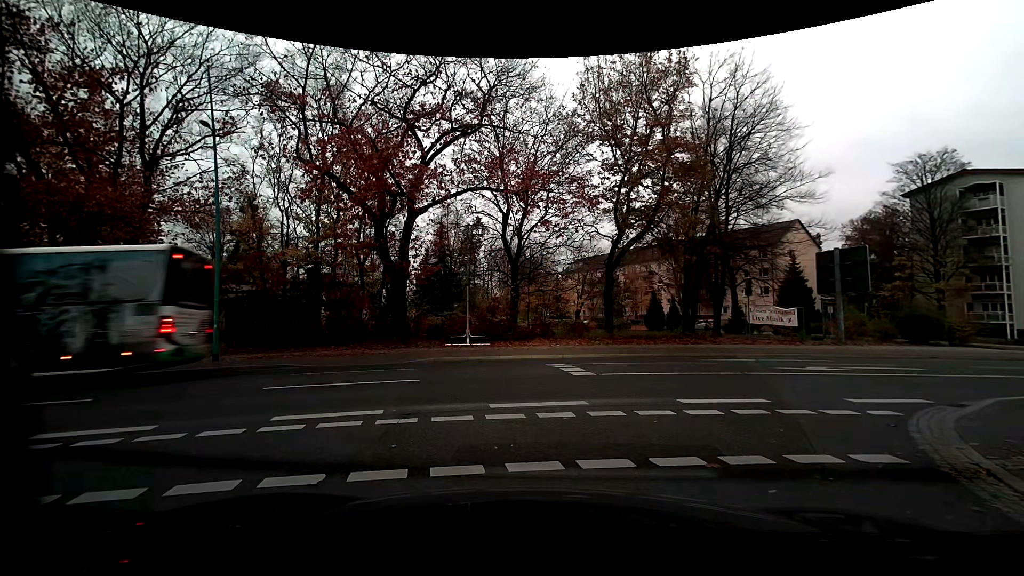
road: residential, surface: asphalt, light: Day
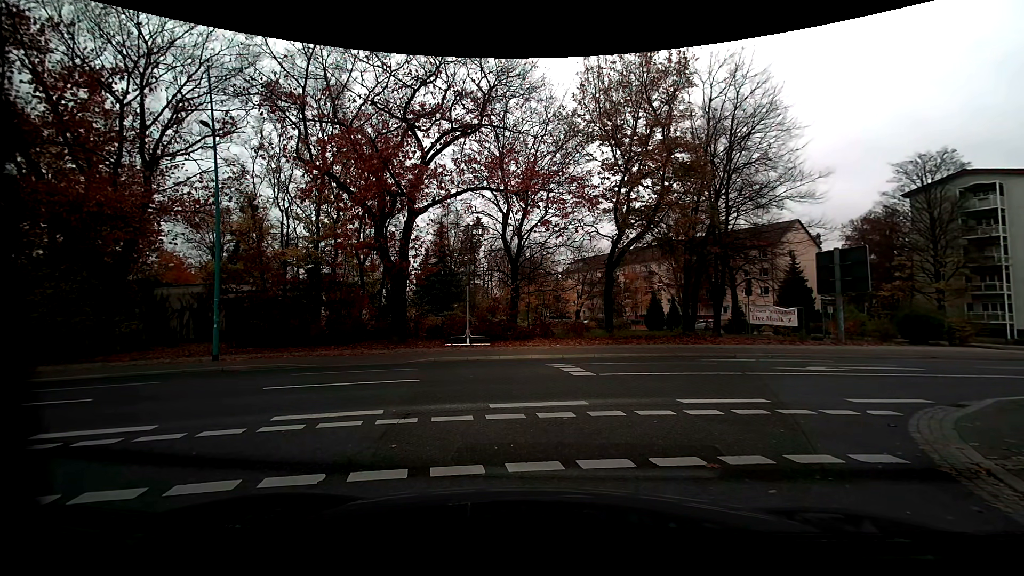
(0.0, 0.0) m; 0°
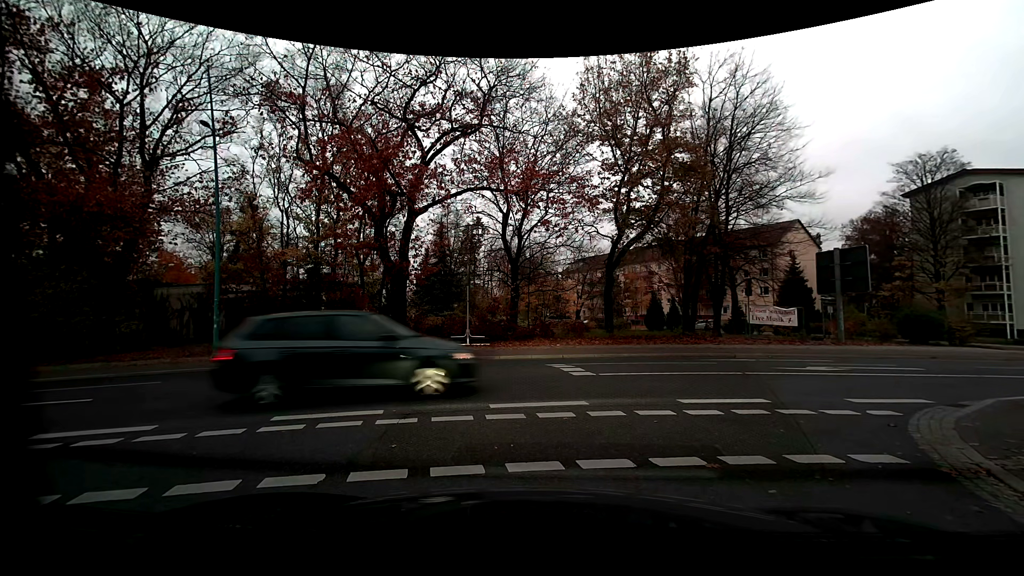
(0.0, 0.0) m; 0°
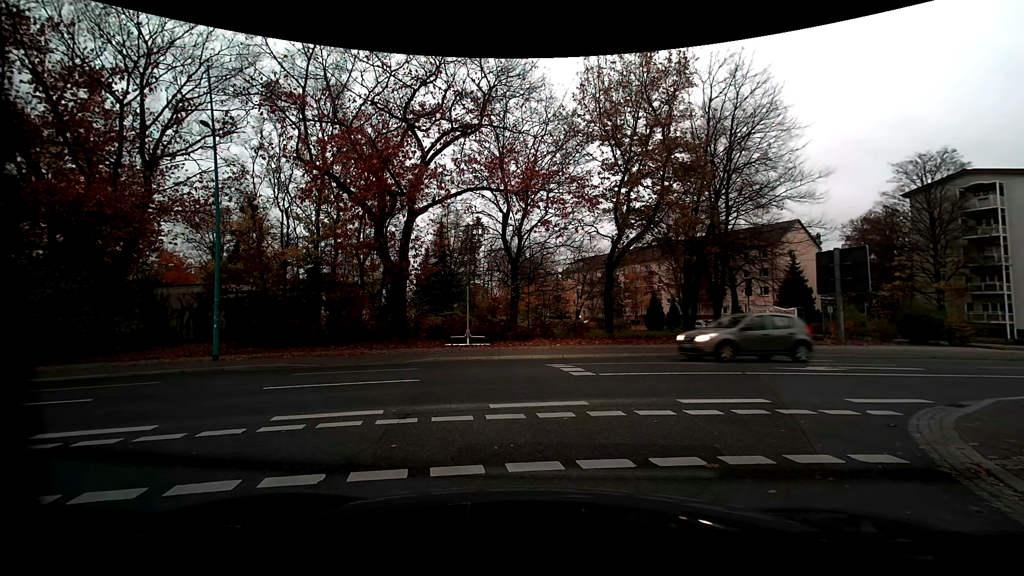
(0.0, 0.0) m; 0°
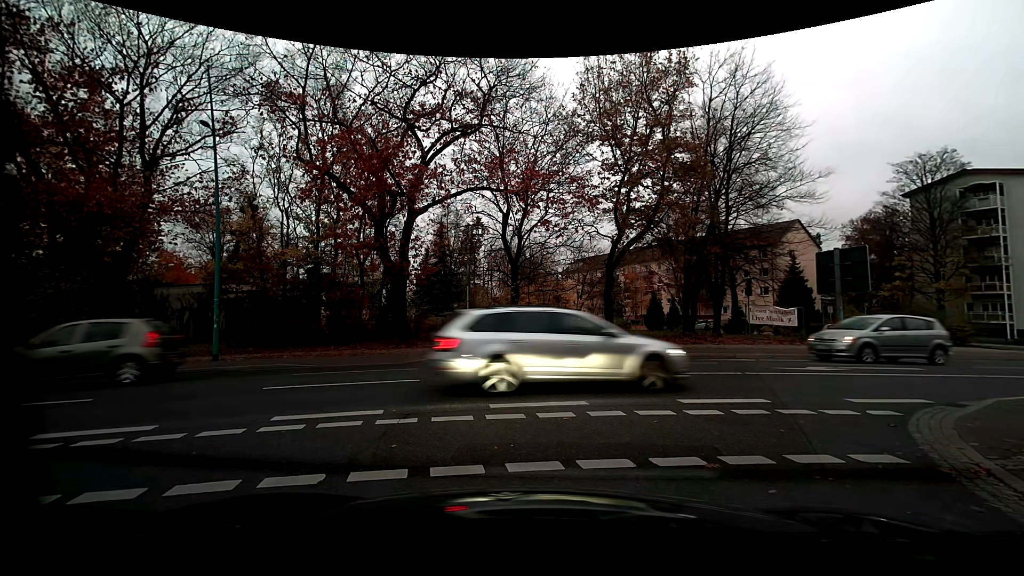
(0.0, 0.0) m; 0°
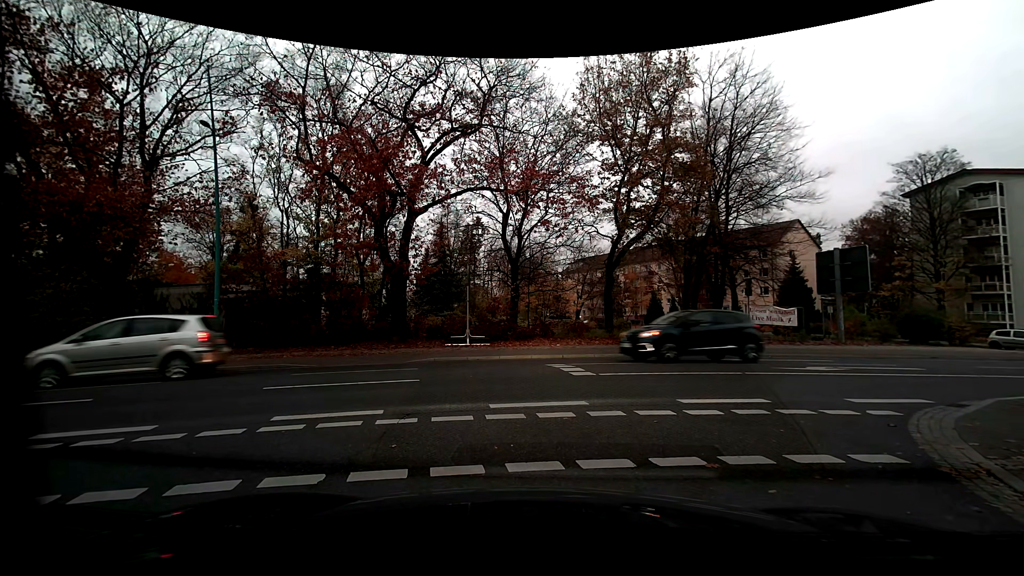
(0.0, 0.0) m; 0°
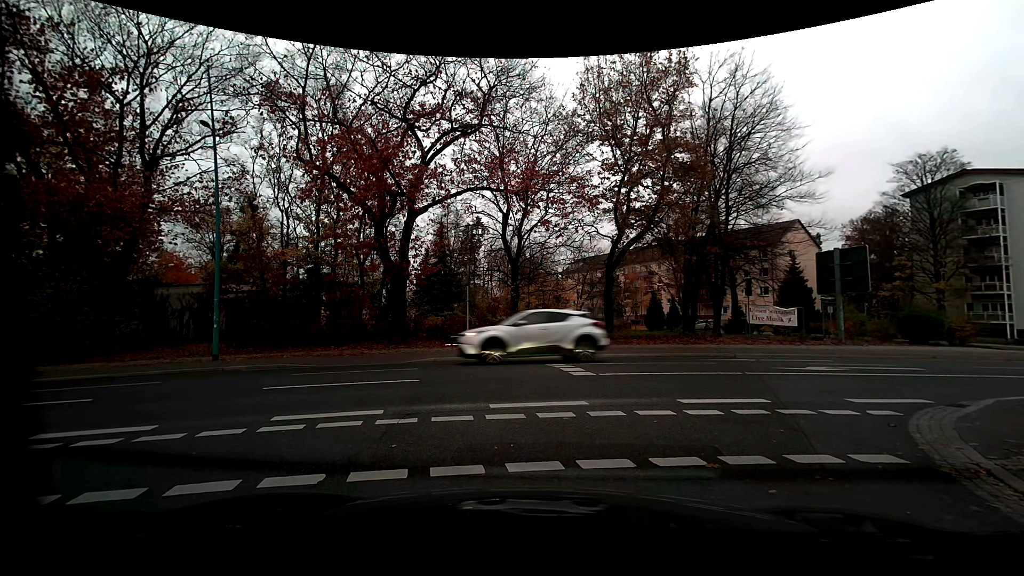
(0.0, 0.0) m; 0°
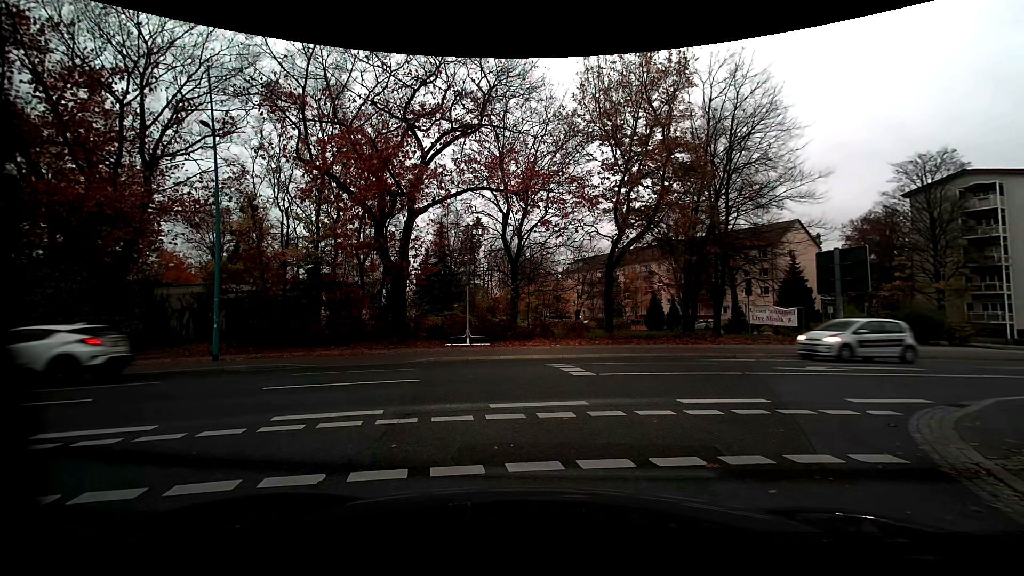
(0.0, 0.0) m; 0°
